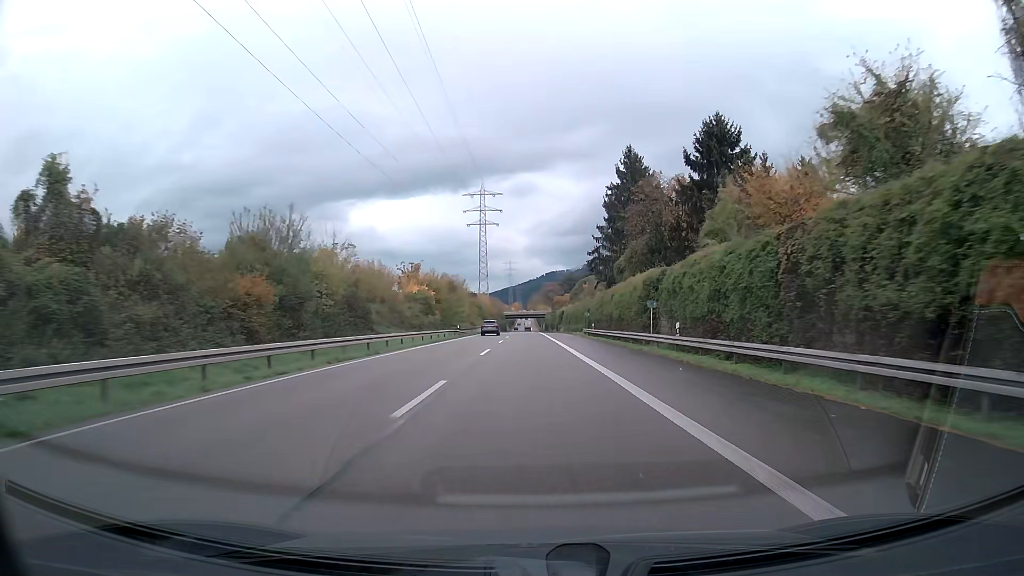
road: trunk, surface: asphalt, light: Day
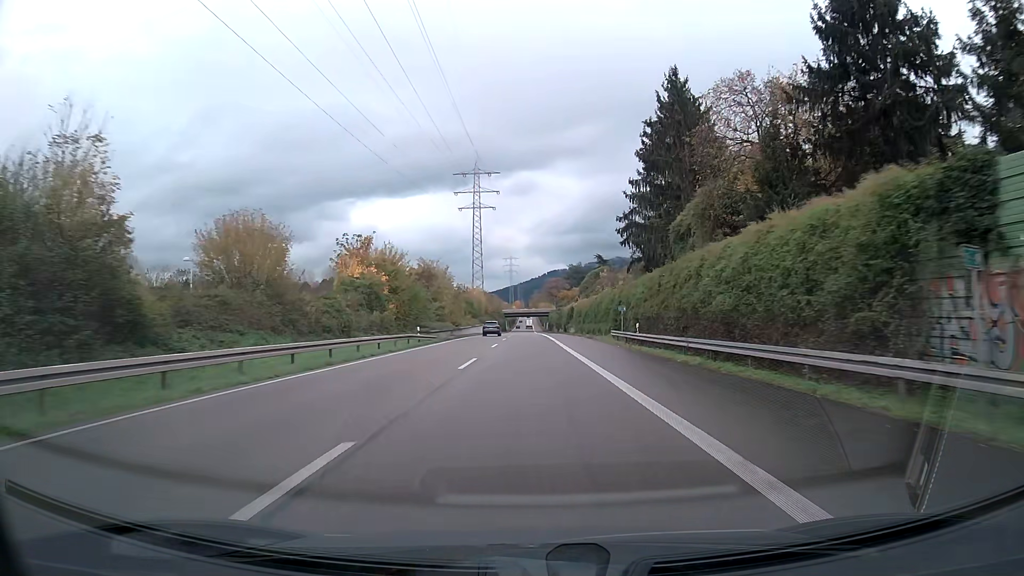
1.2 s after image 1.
(-0.1, +25.5) m; 0°
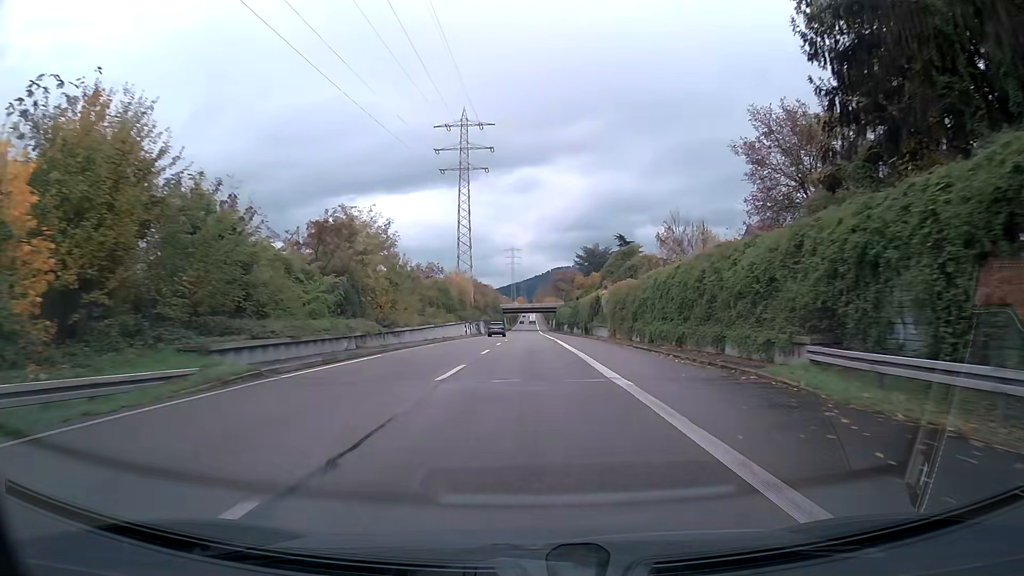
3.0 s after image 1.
(-0.1, +38.3) m; 0°
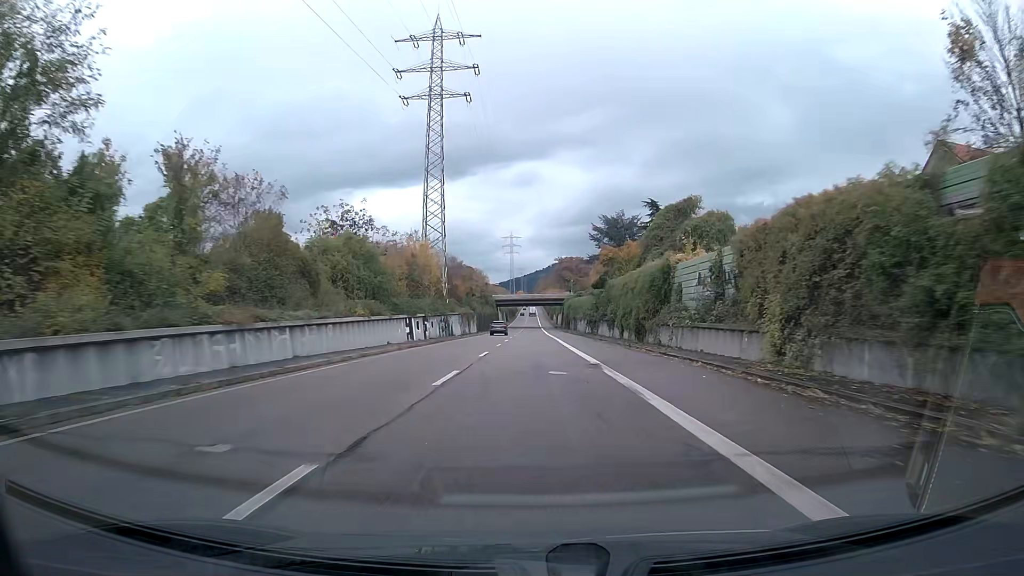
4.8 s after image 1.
(0.0, +38.2) m; 0°
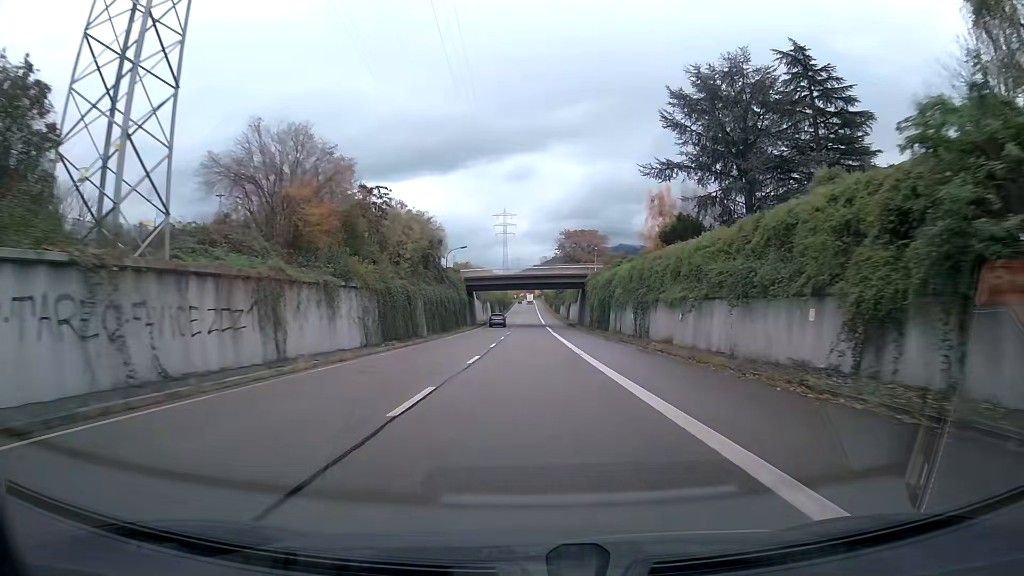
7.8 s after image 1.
(+0.2, +63.7) m; 0°
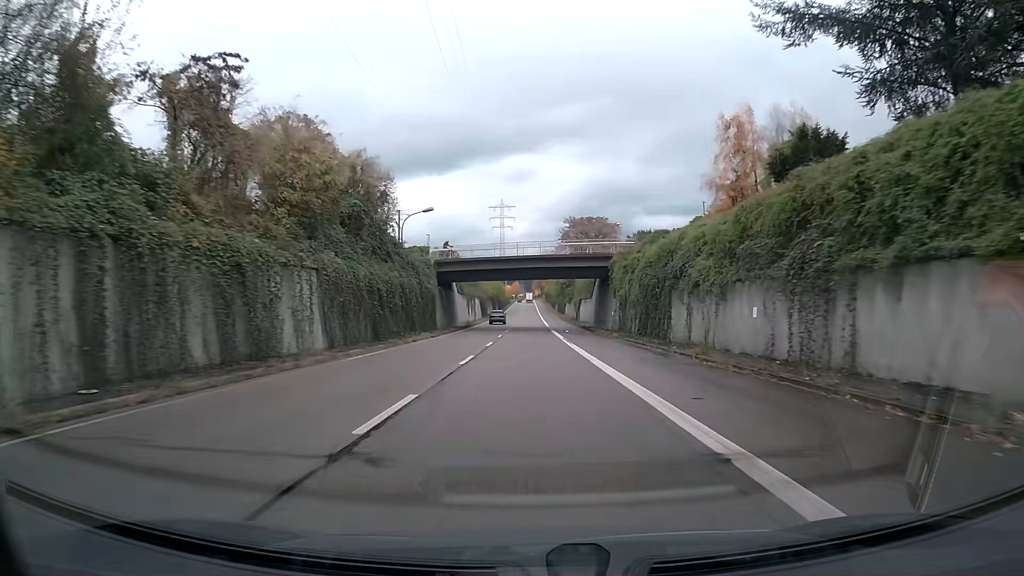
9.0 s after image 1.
(0.0, +25.5) m; 0°
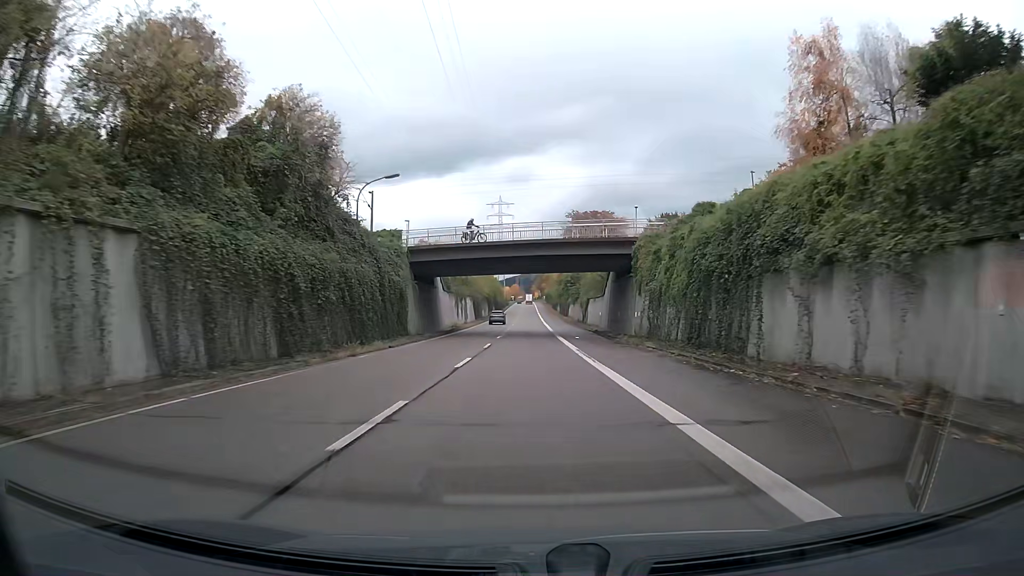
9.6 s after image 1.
(0.0, +12.7) m; 0°
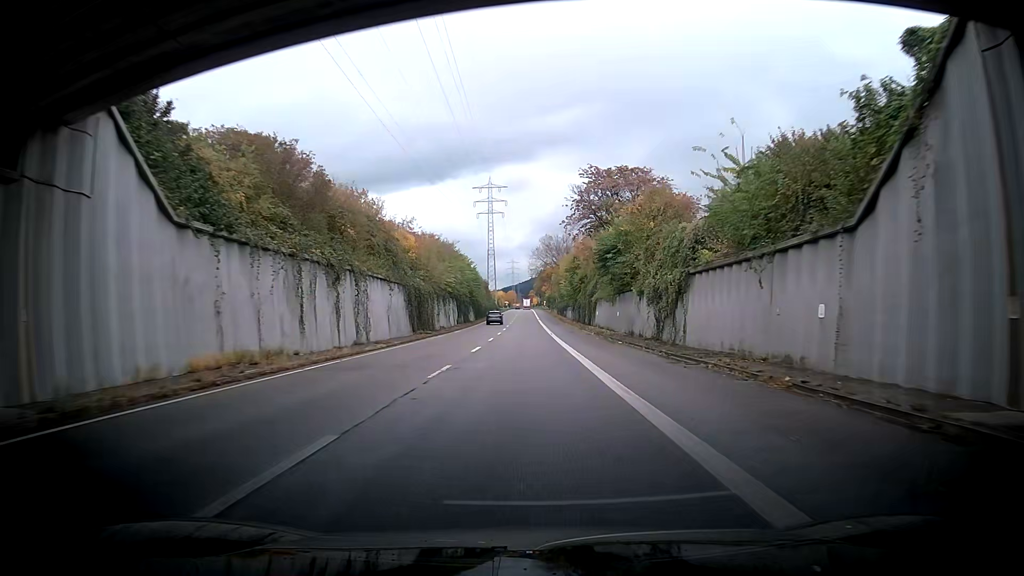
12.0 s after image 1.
(+0.1, +50.6) m; 0°
